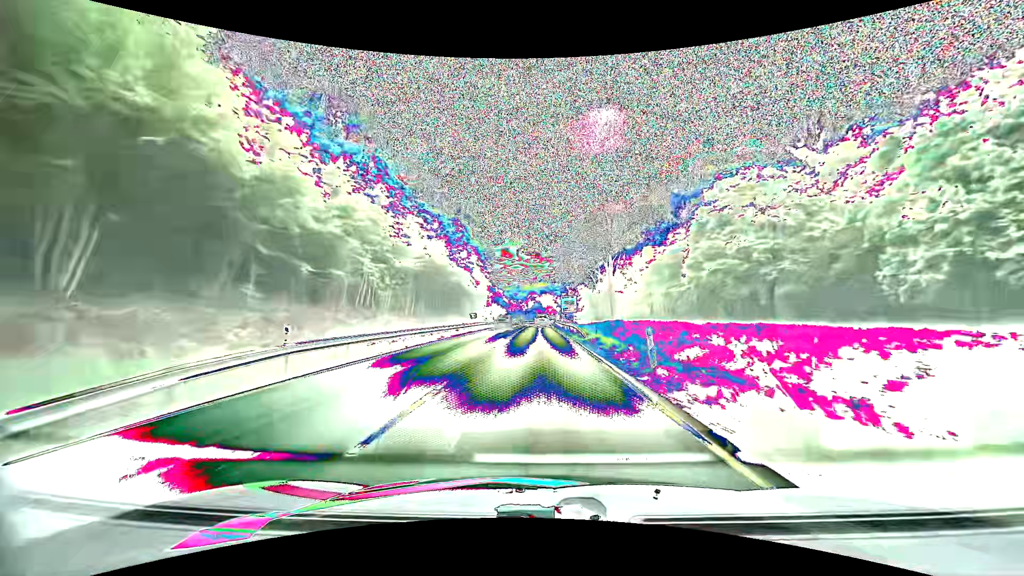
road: primary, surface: asphalt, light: Day
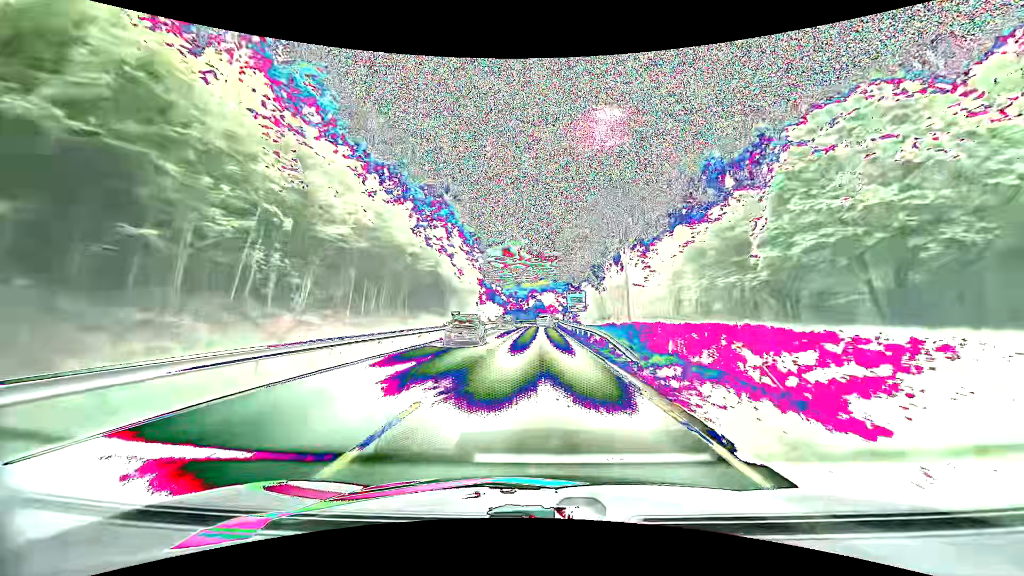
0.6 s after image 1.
(0.0, +13.4) m; 0°
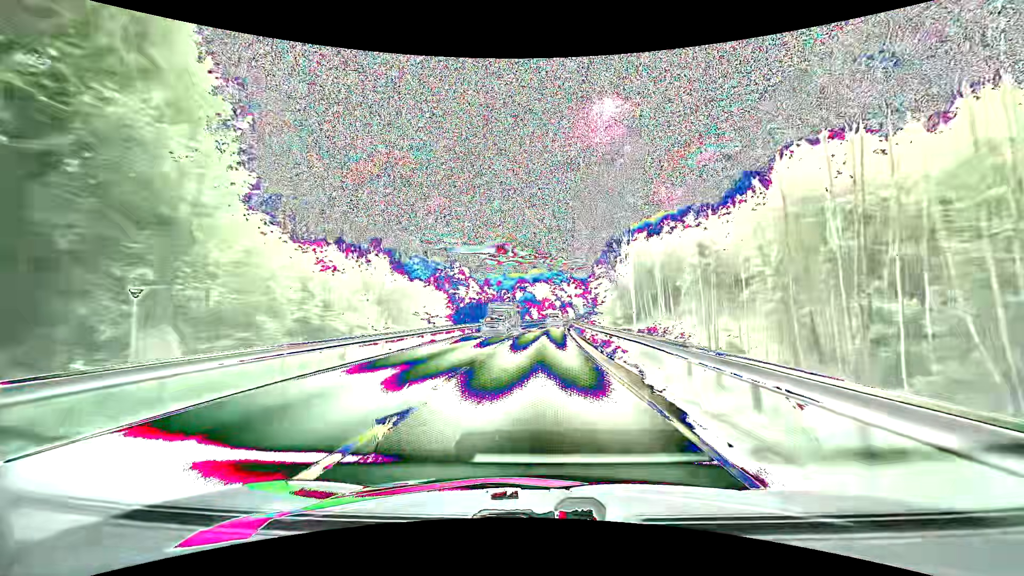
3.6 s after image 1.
(+0.3, +67.0) m; +1°
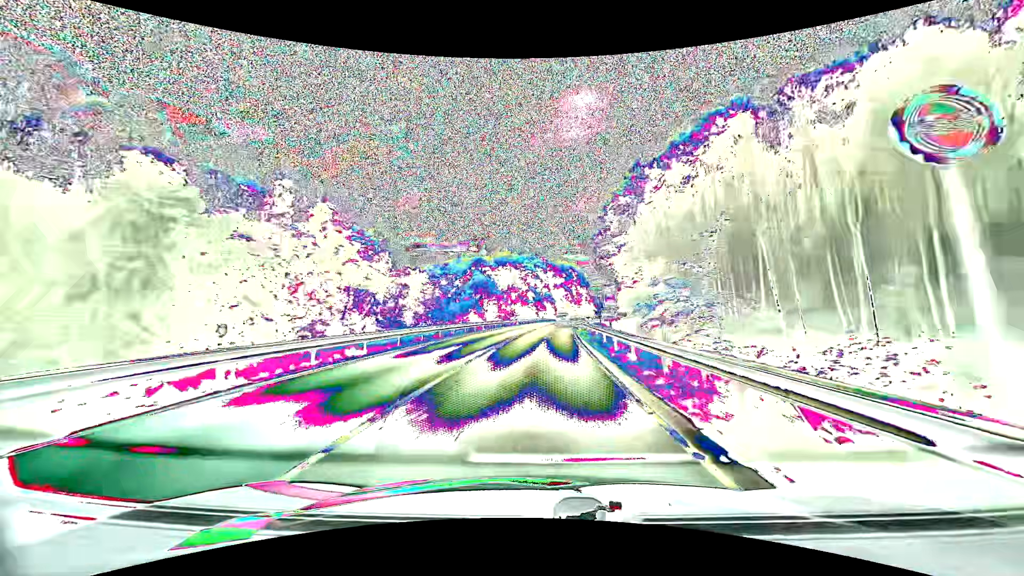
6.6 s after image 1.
(+1.9, +66.1) m; +3°
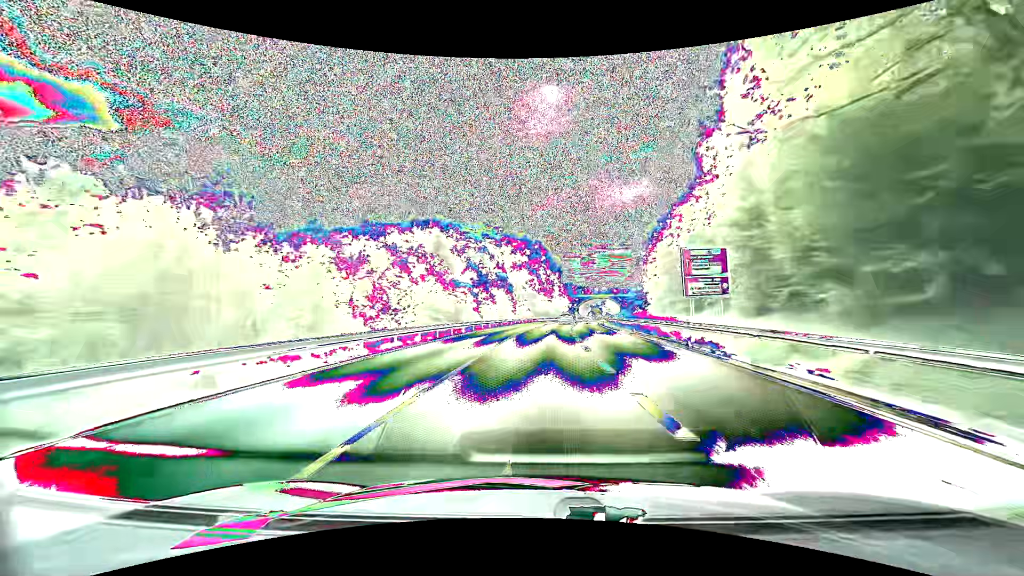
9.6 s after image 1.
(+2.5, +64.1) m; +4°
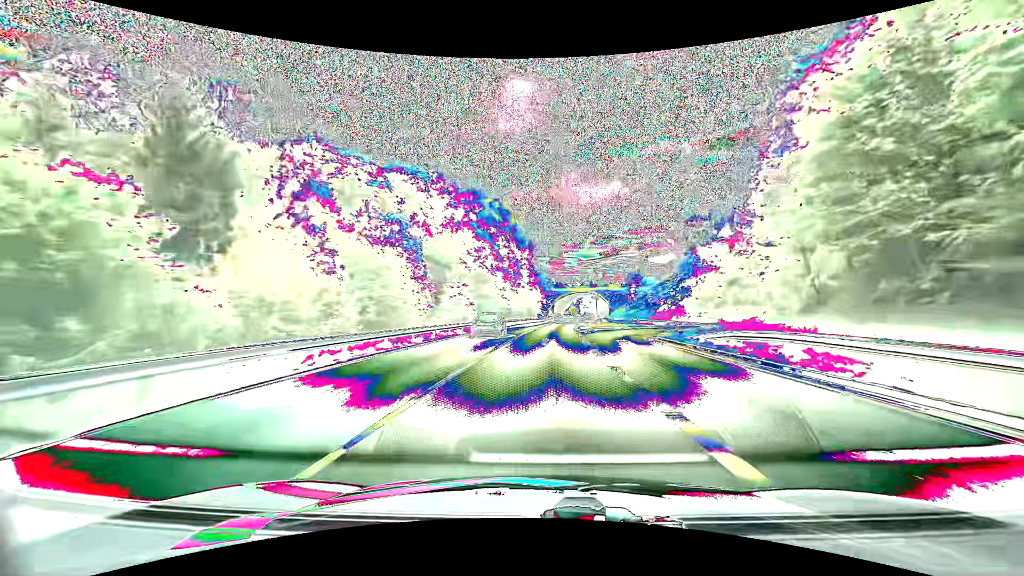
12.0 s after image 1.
(+1.7, +49.7) m; +4°
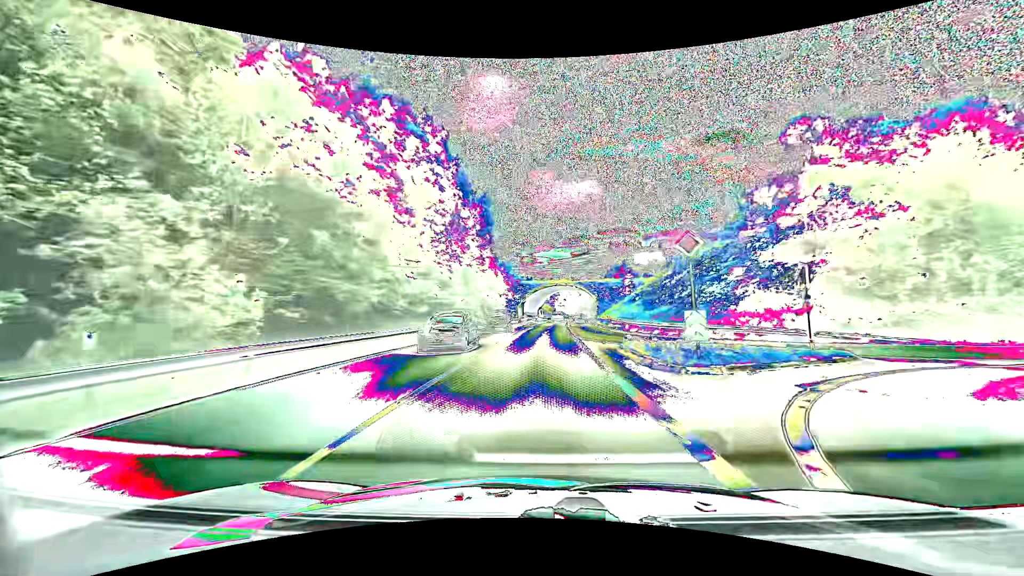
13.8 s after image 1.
(+1.1, +36.4) m; +3°
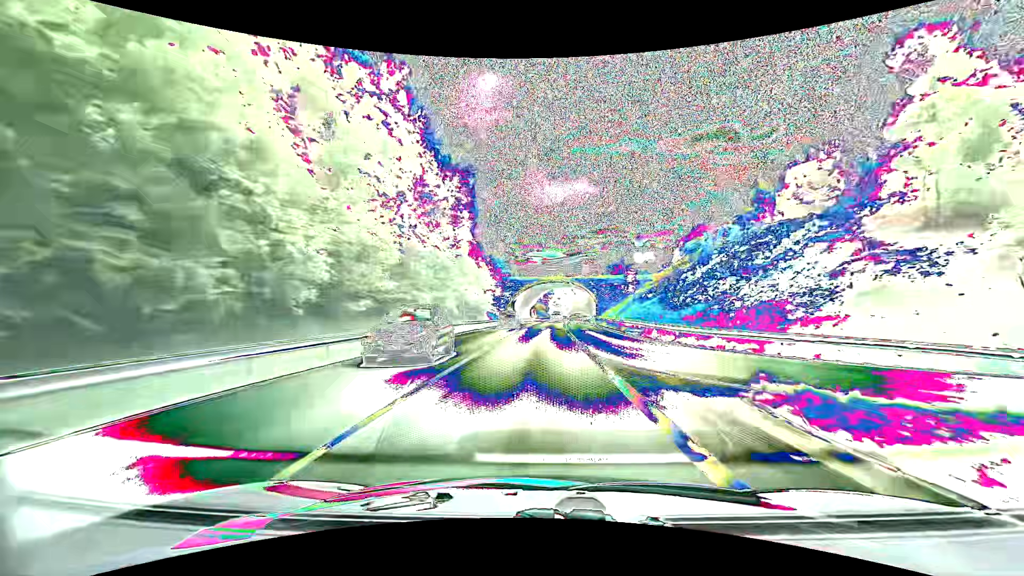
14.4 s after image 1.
(+0.1, +11.8) m; +1°
(0, +10) (0, +20) (0, +30) (+1, +40) (+1, +50) (+2, +60) (+2, +70) (+3, +80) (+3, +90) (+4, +100) m
